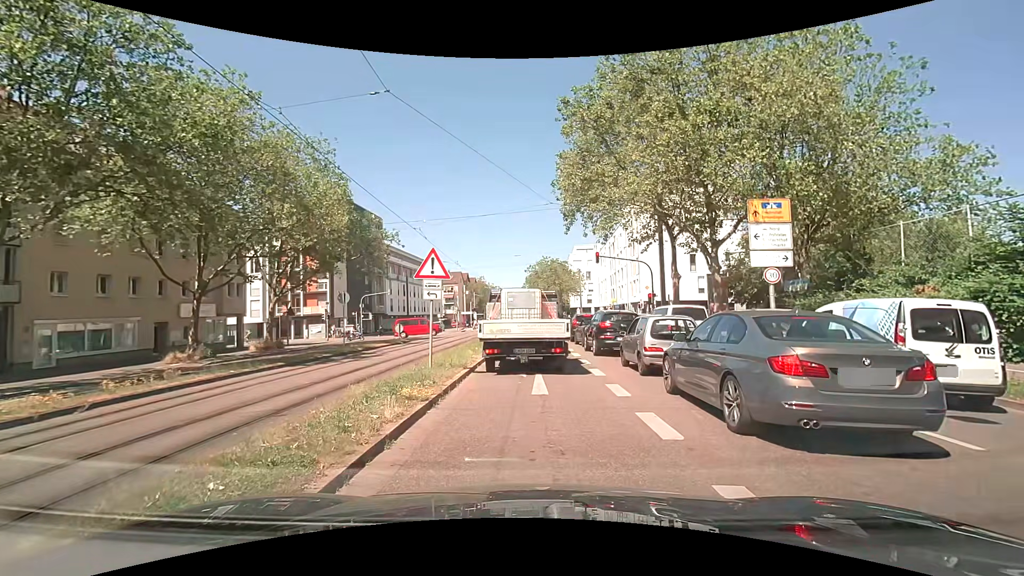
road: primary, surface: asphalt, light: Day
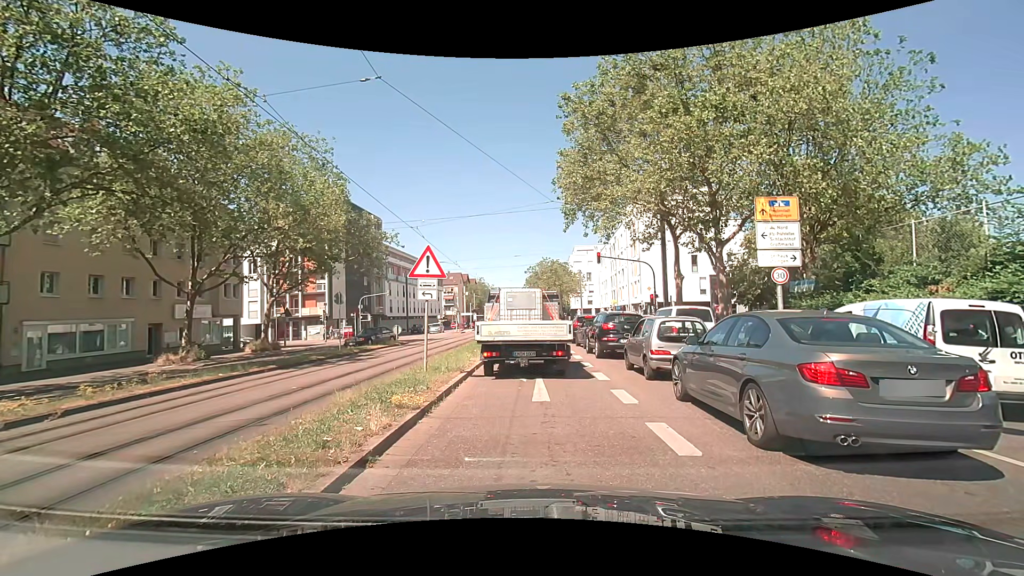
(0.0, +0.6) m; 0°
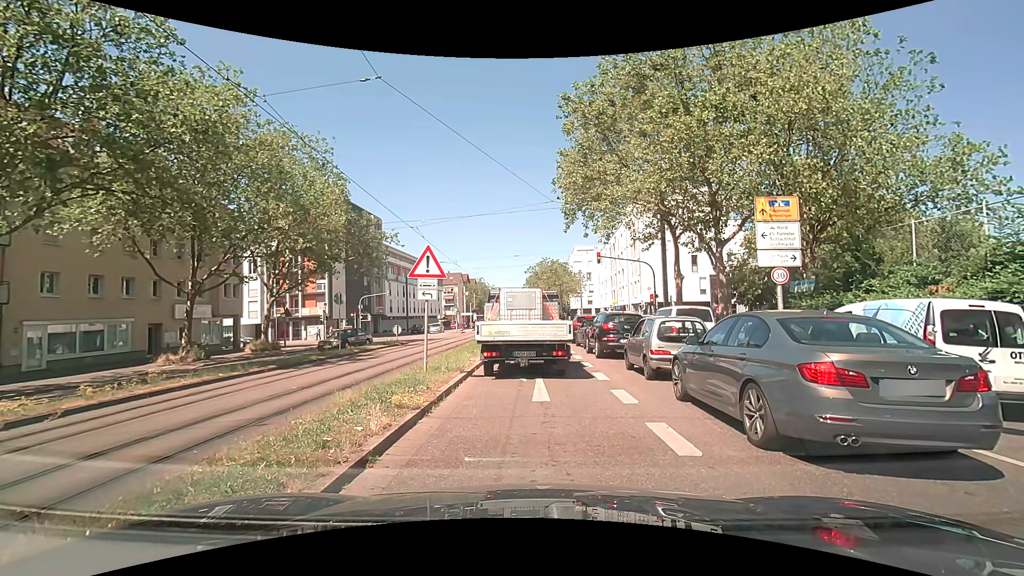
(0.0, 0.0) m; 0°
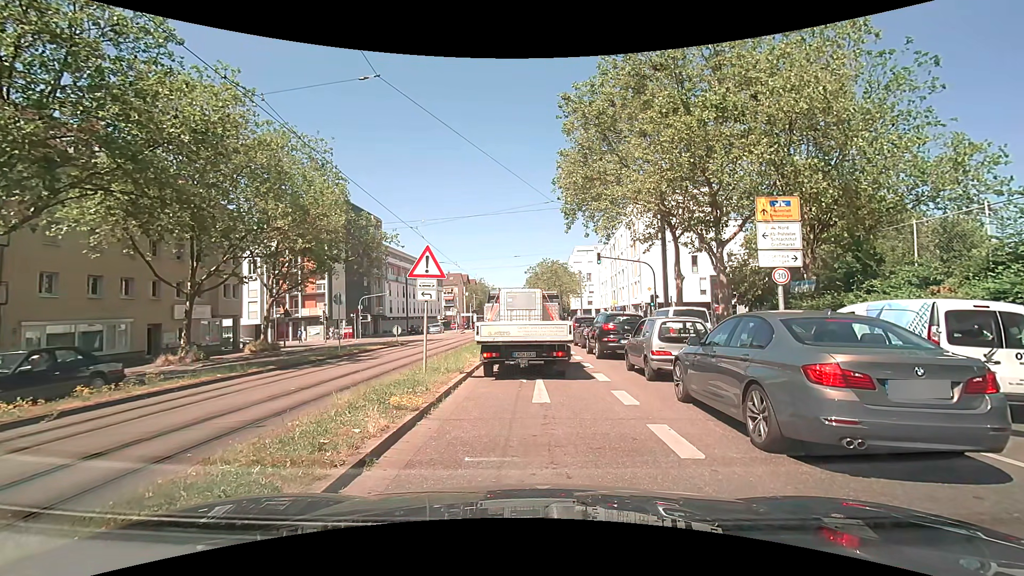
(0.0, 0.0) m; 0°
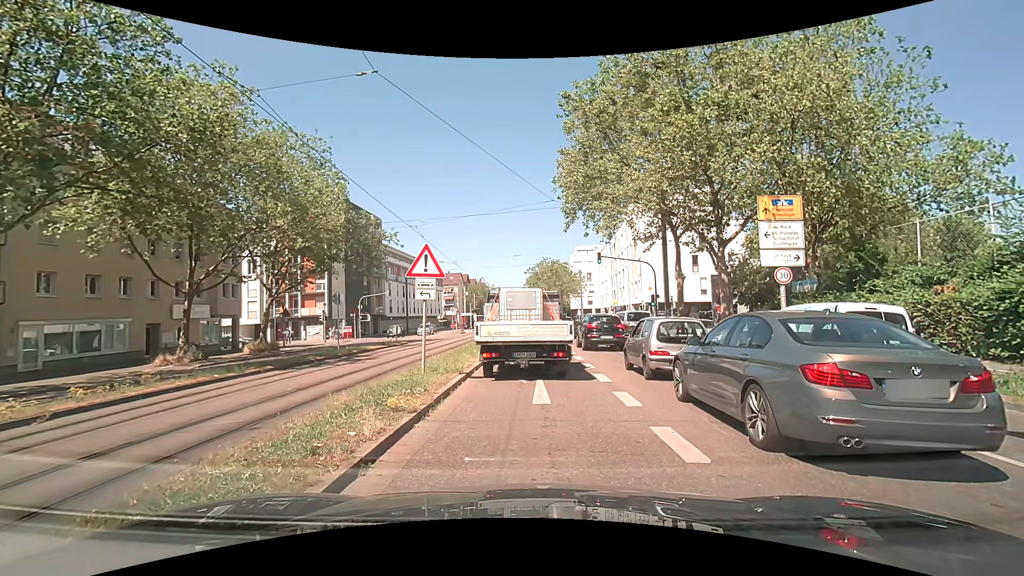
(0.0, +0.2) m; 0°
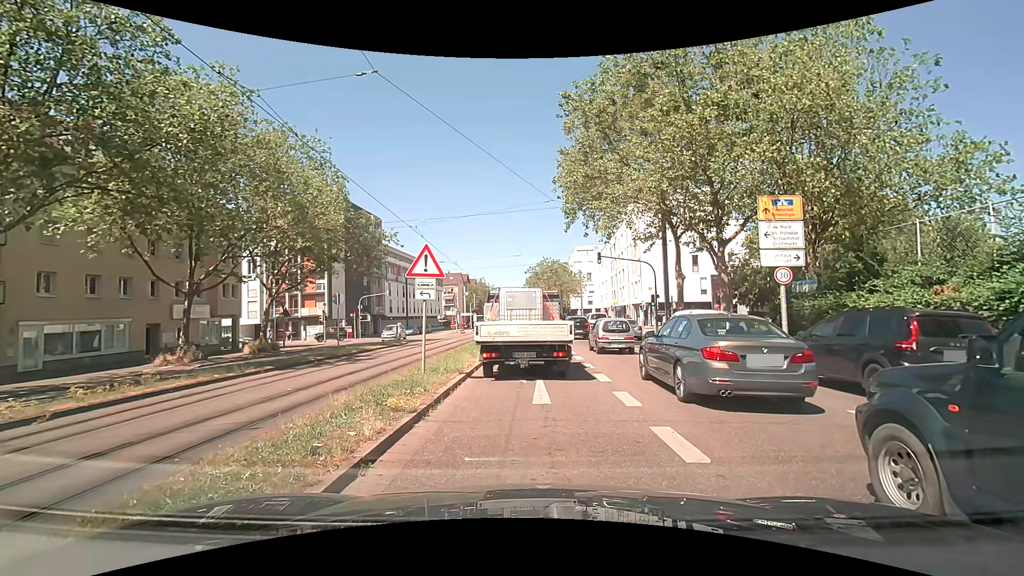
(0.0, 0.0) m; 0°
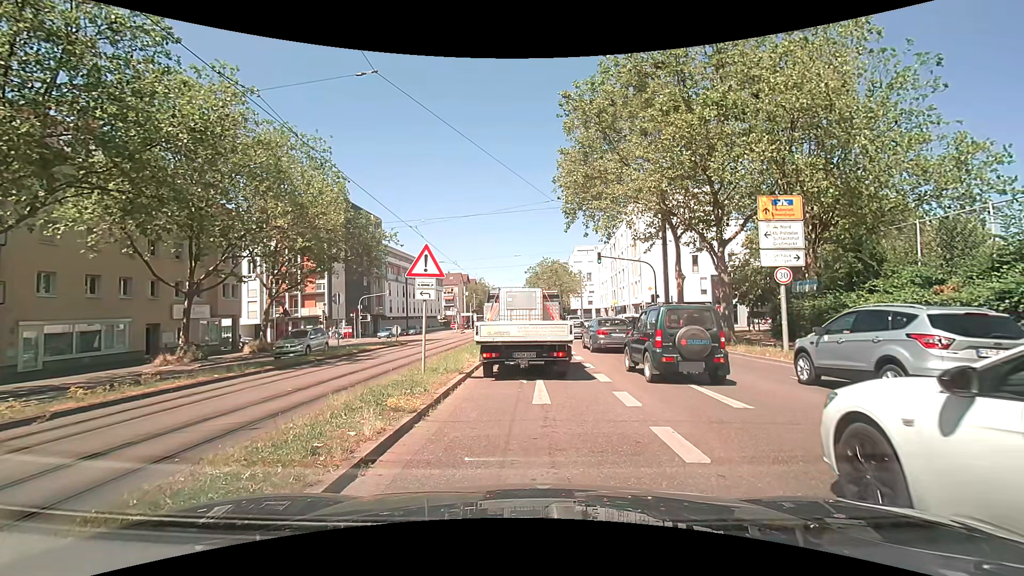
(0.0, 0.0) m; 0°
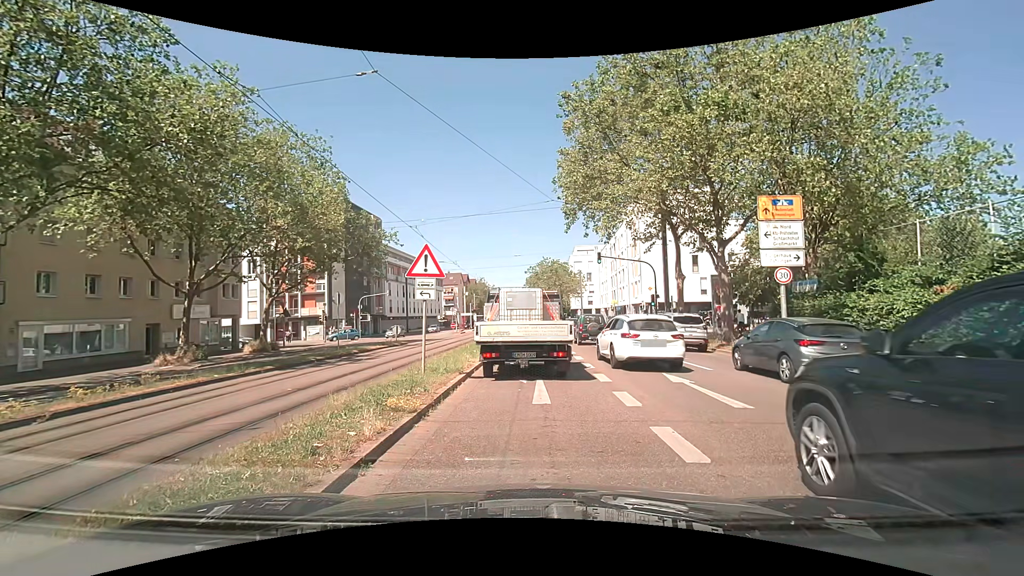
(0.0, 0.0) m; 0°
(0, +10) (+1, +20) (+1, +30) (+1, +40) (-2, +49) (-9, +56) (-18, +59) (-28, +60) (-38, +61) (-48, +61) m
